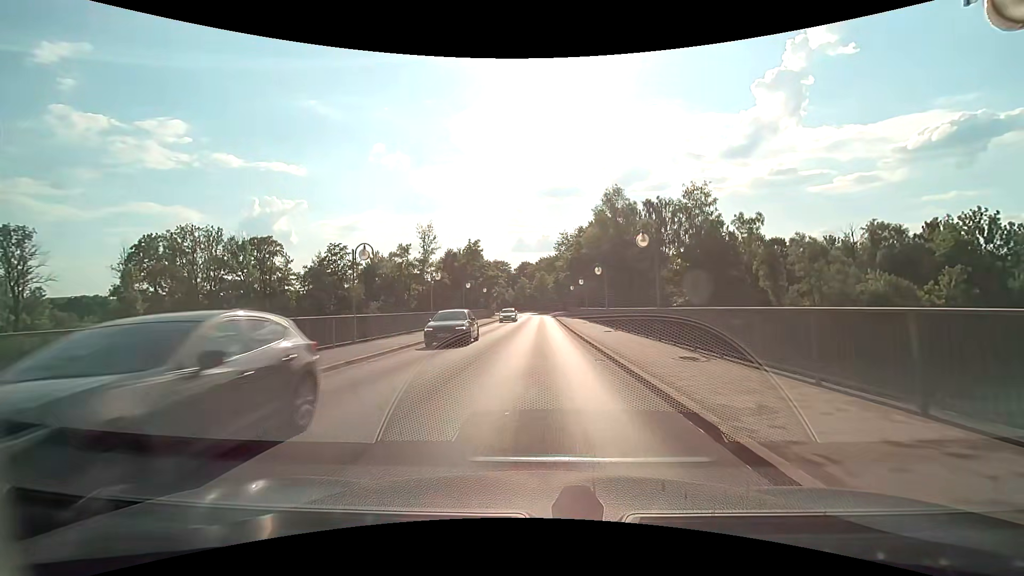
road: tertiary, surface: asphalt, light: Day
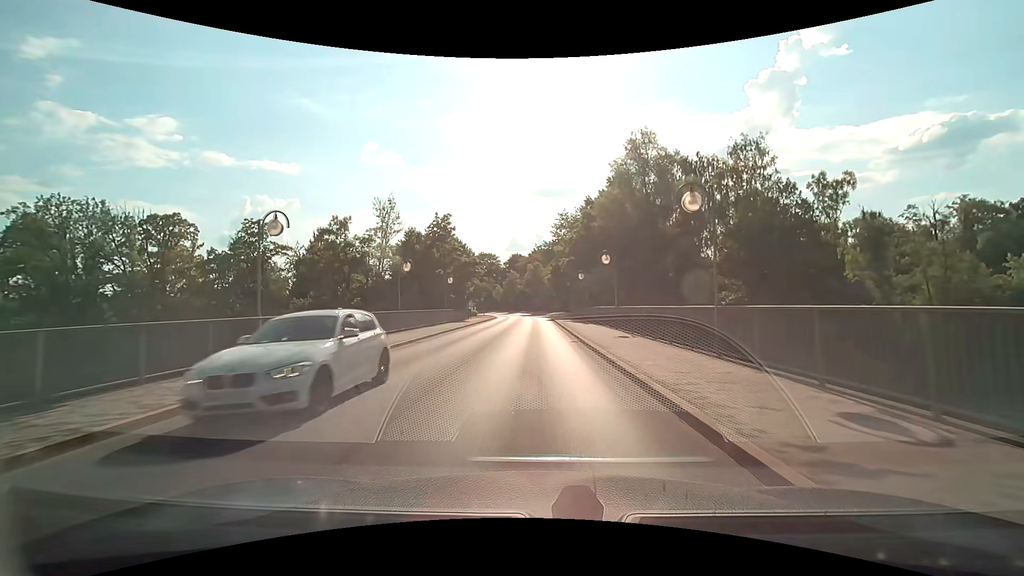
(+0.3, +21.7) m; +1°
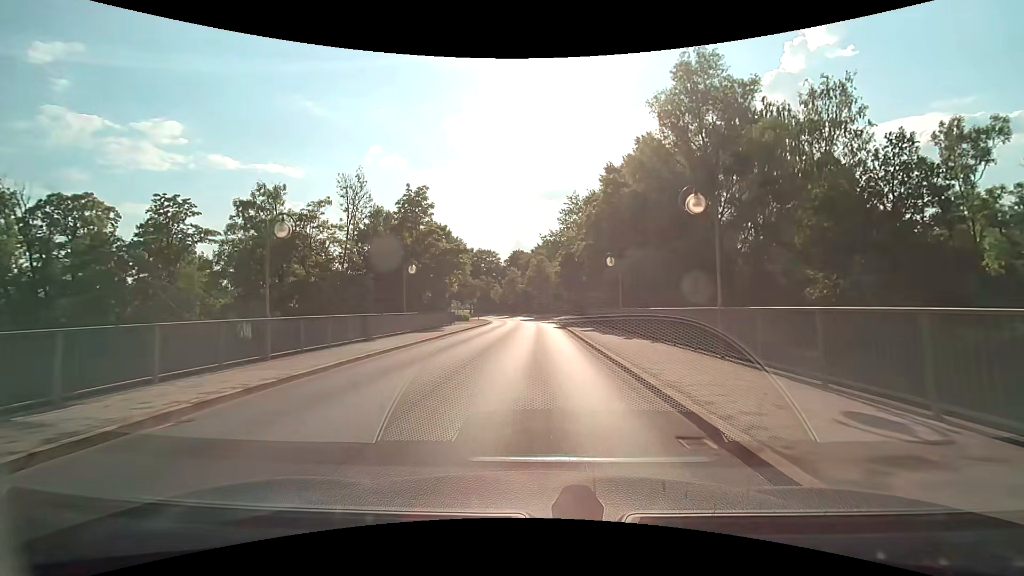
(-0.1, +14.8) m; 0°
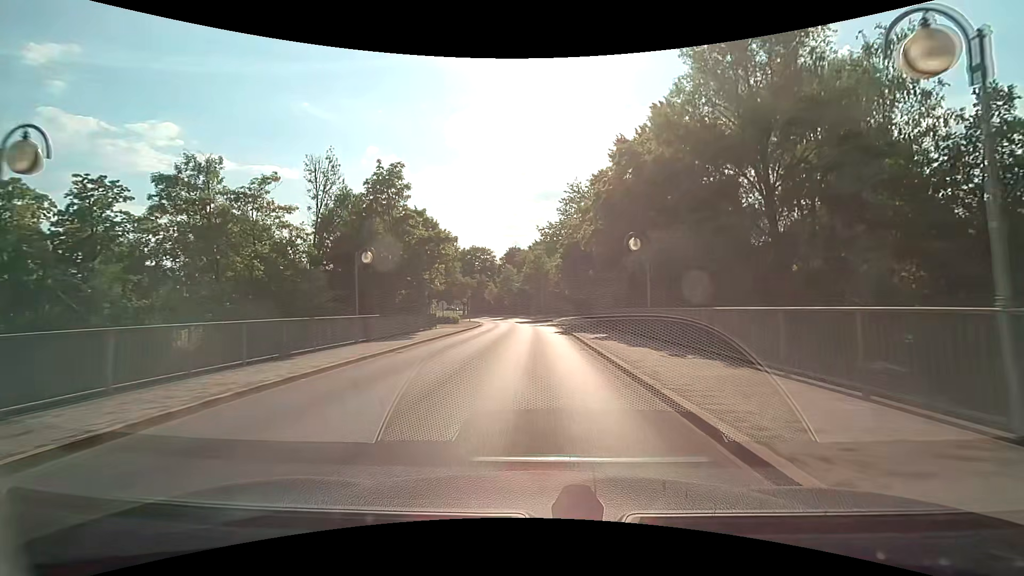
(0.0, +7.5) m; 0°
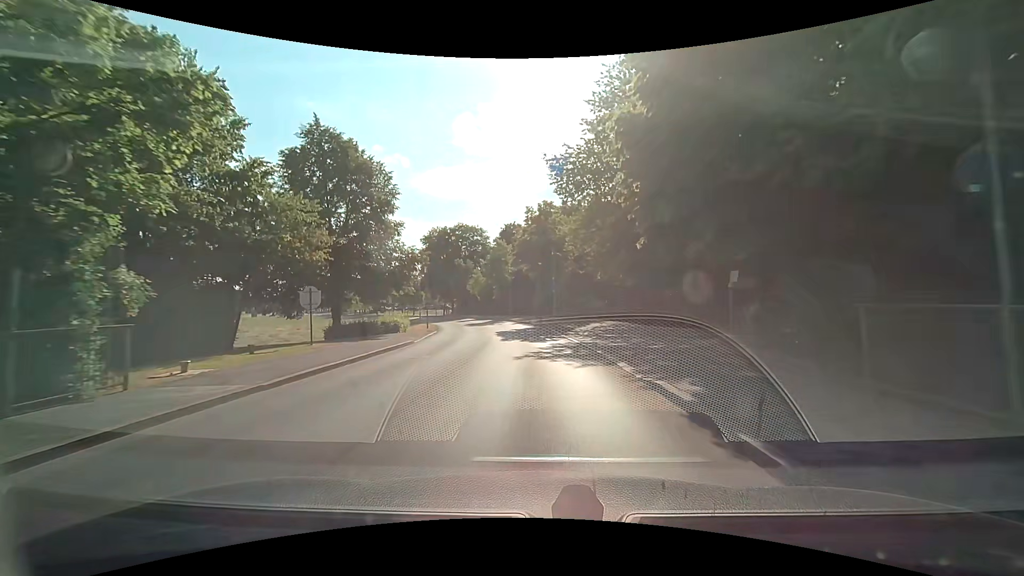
(0.0, +29.7) m; -1°
(0, +10) (-1, +20) (-1, +30) (-3, +40) (-5, +50) (-8, +59) (-11, +69) (-15, +78) (-19, +87) (-24, +96) m
